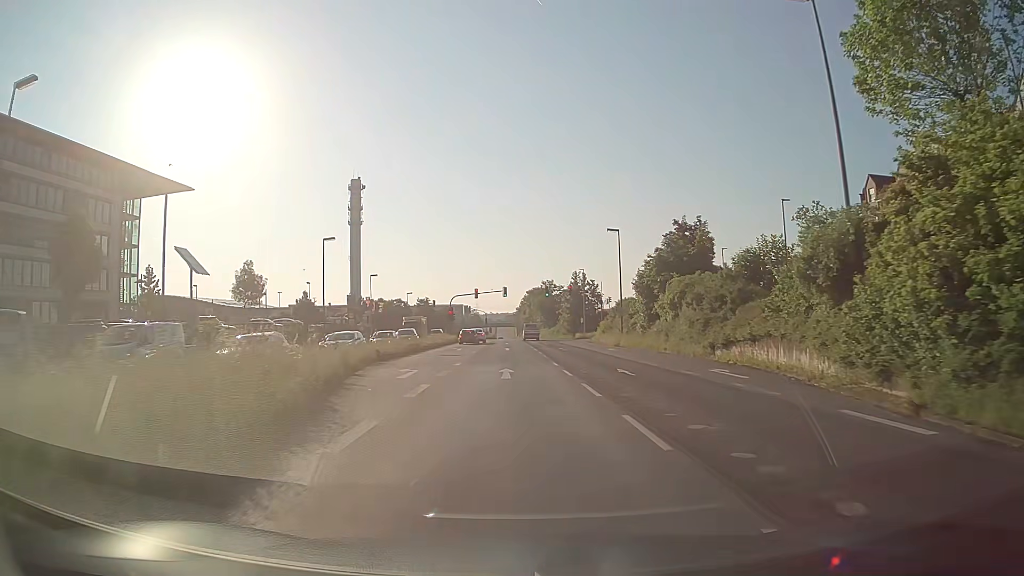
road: primary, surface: asphalt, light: Day
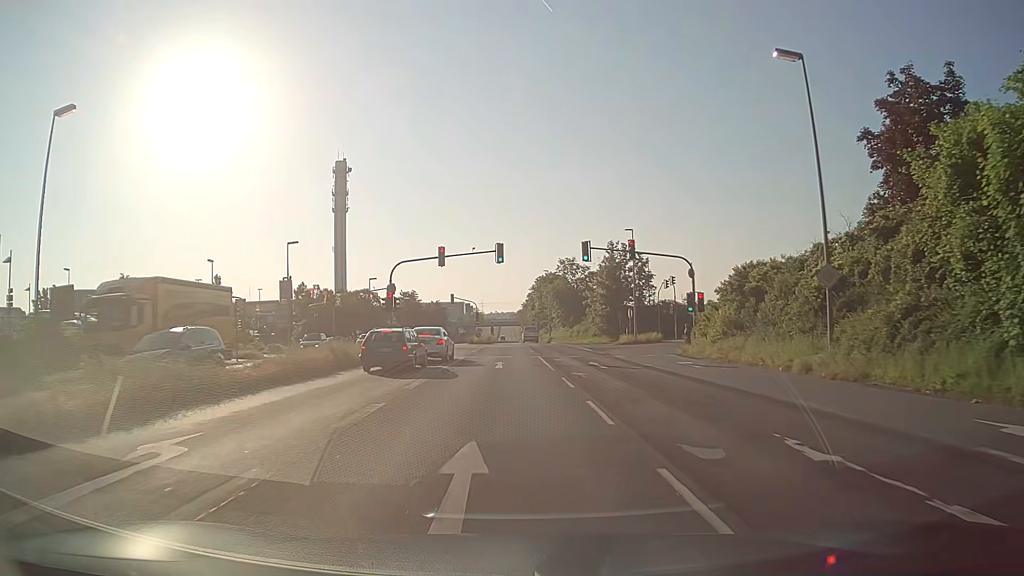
(-0.1, +40.3) m; -1°
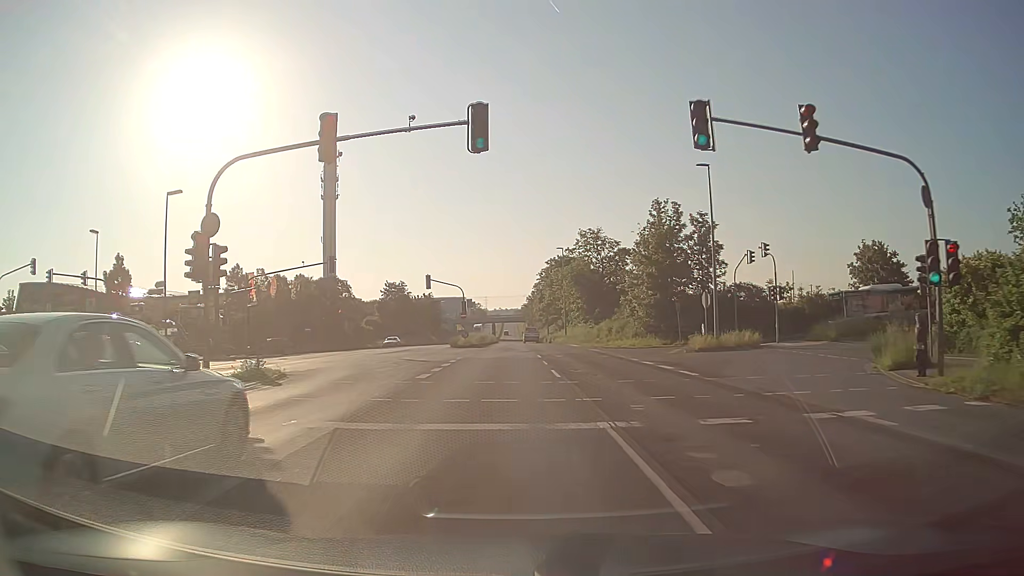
(0.0, +24.6) m; 0°
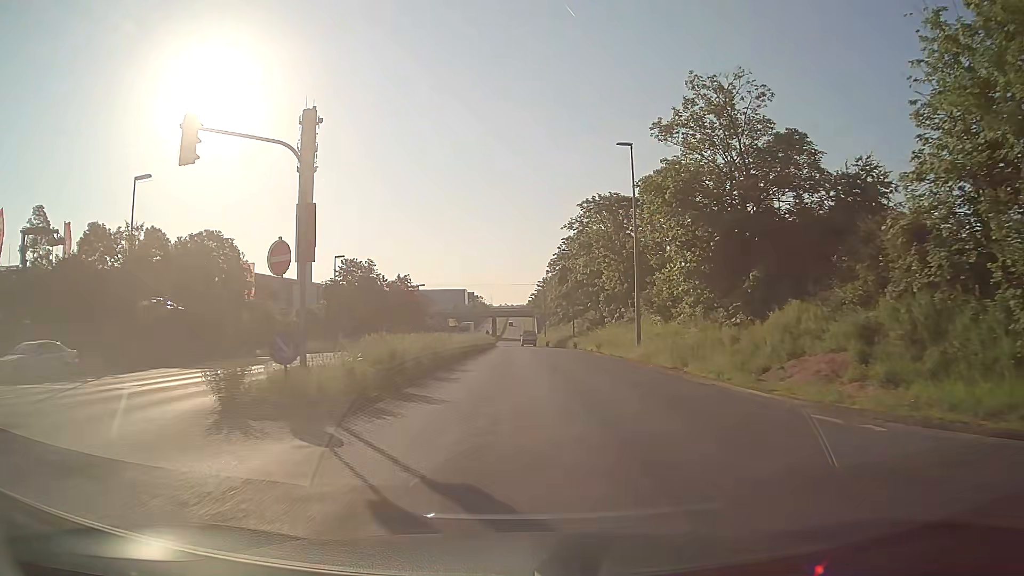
(-0.2, +42.2) m; -1°
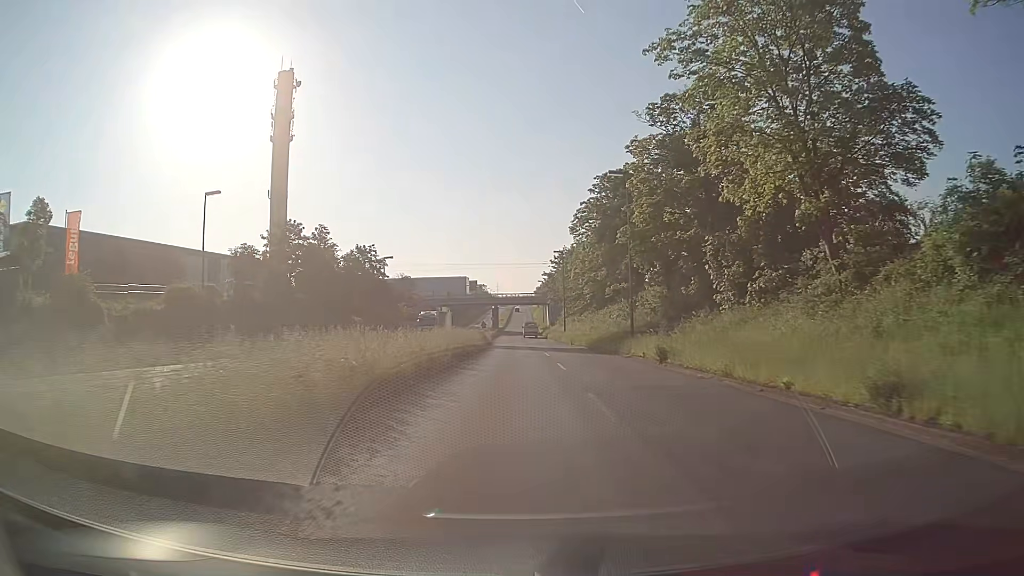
(-0.1, +33.4) m; -1°
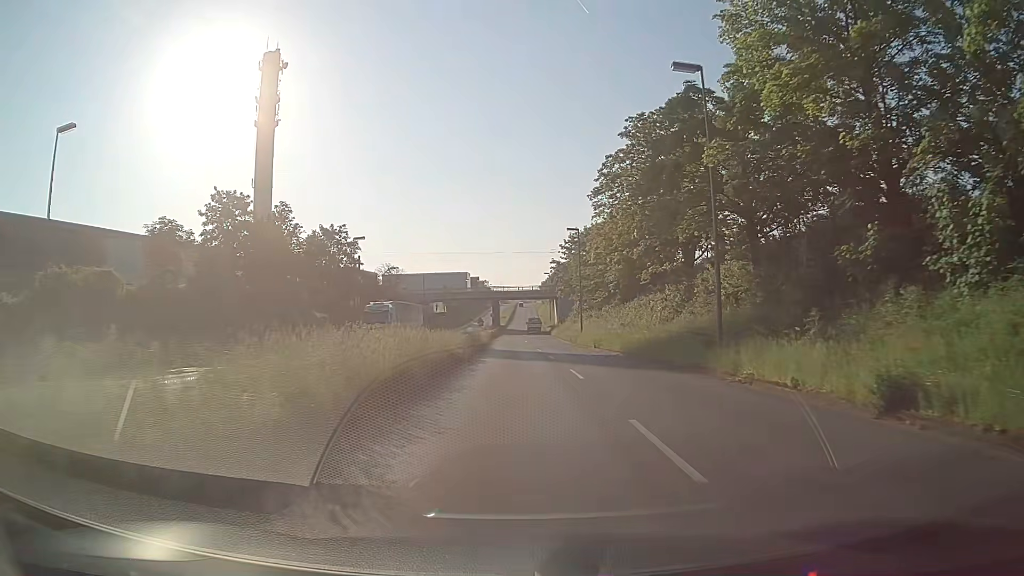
(0.0, +16.3) m; 0°
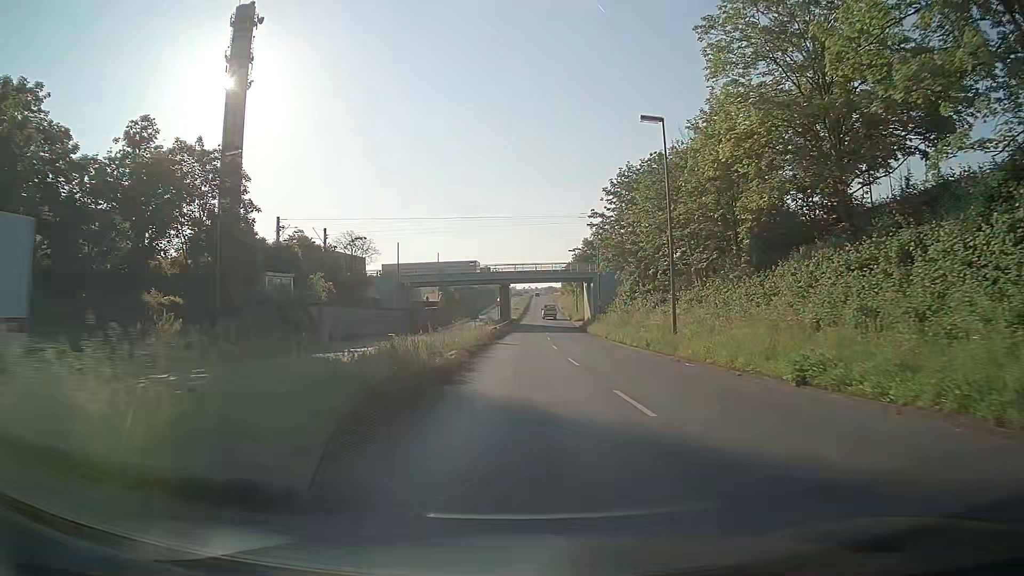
(-0.3, +32.0) m; -1°
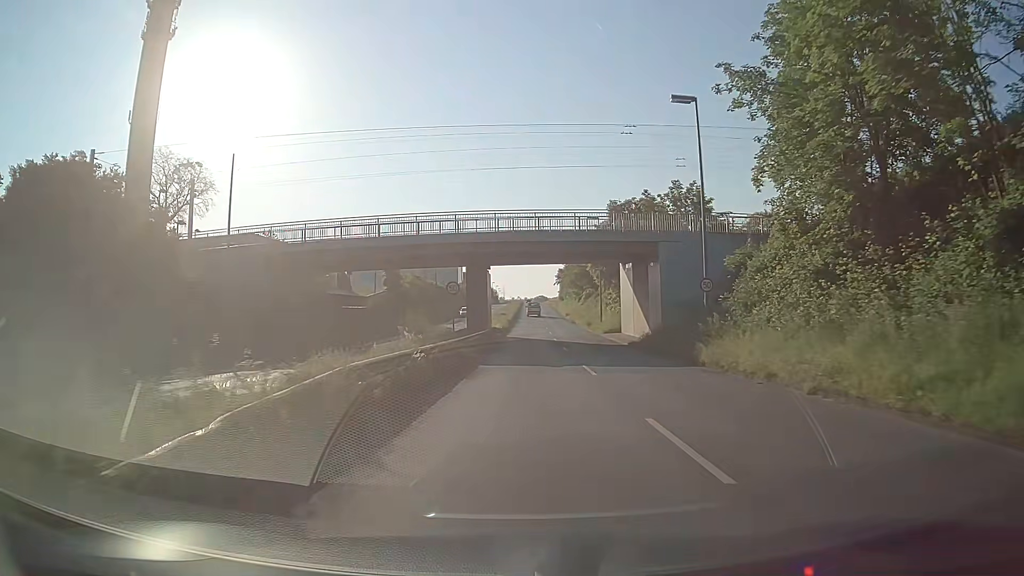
(+0.2, +40.5) m; +1°
(0, +10) (0, +20) (+1, +30) (+1, +40) (+1, +50) (+2, +60) (+2, +70) (+2, +80) (+2, +90) (+3, +100) m
